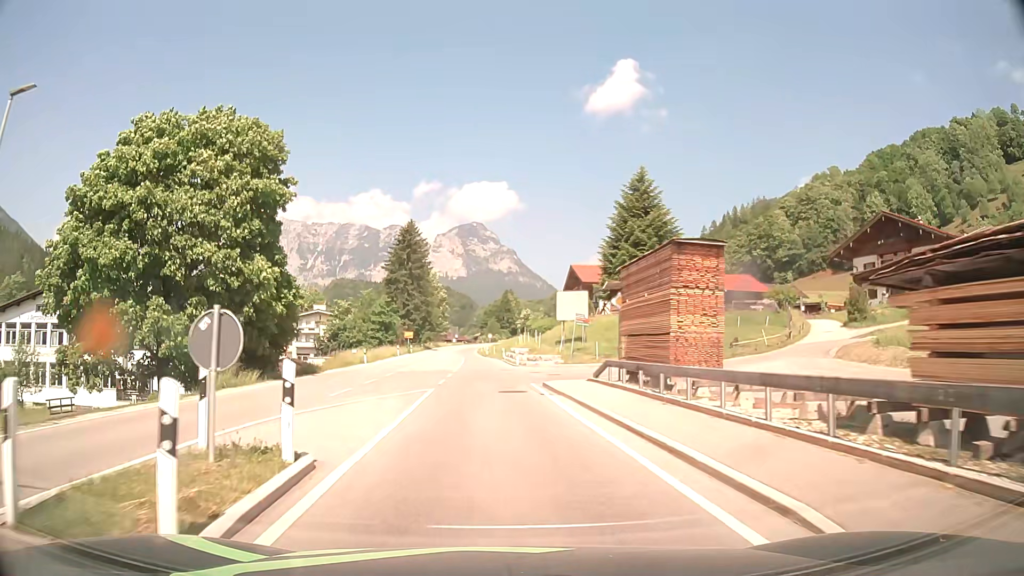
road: primary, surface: asphalt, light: Day
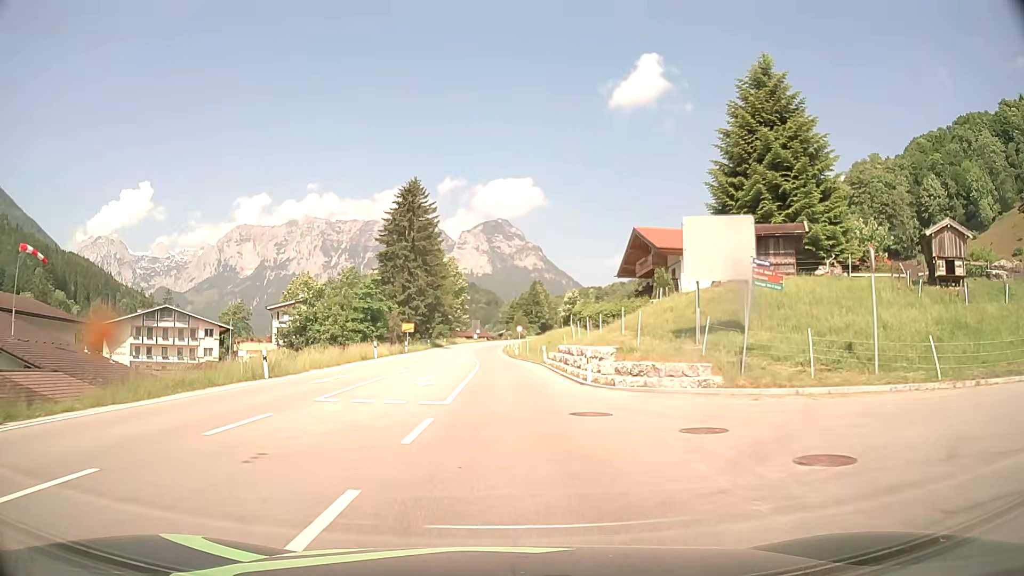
(-1.0, +27.8) m; -2°
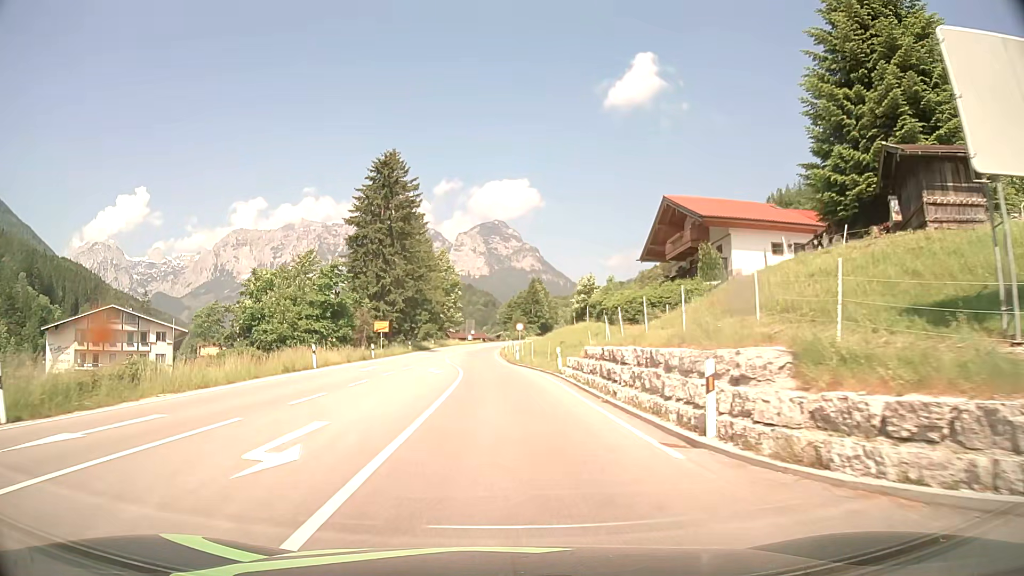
(-0.1, +14.5) m; 0°
(0, +10) (0, +20) (-1, +30) (-1, +40) (-2, +50) (-3, +60) (-3, +70) (-3, +80) (-3, +90) (-3, +100) m
